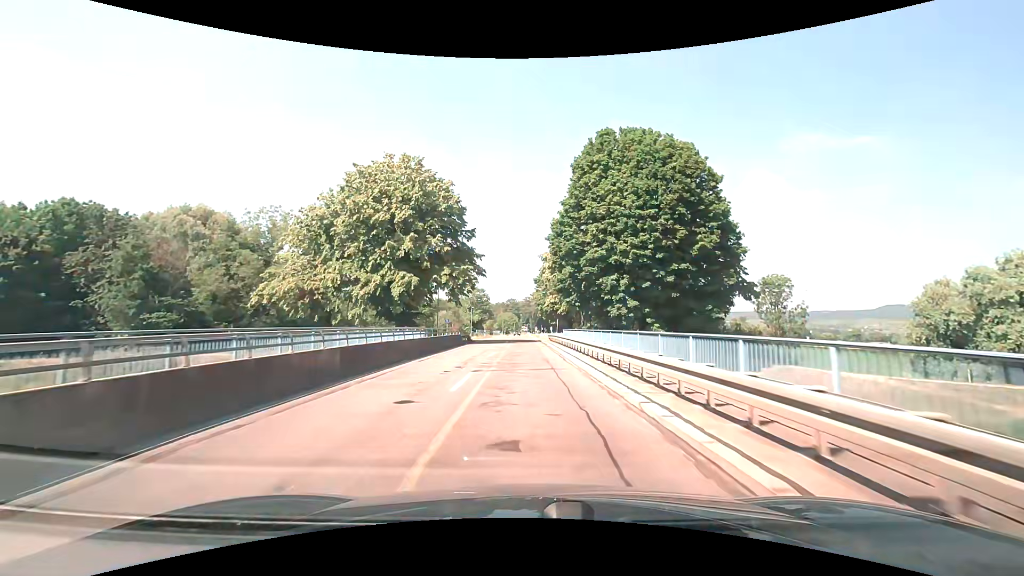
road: secondary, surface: asphalt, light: Day
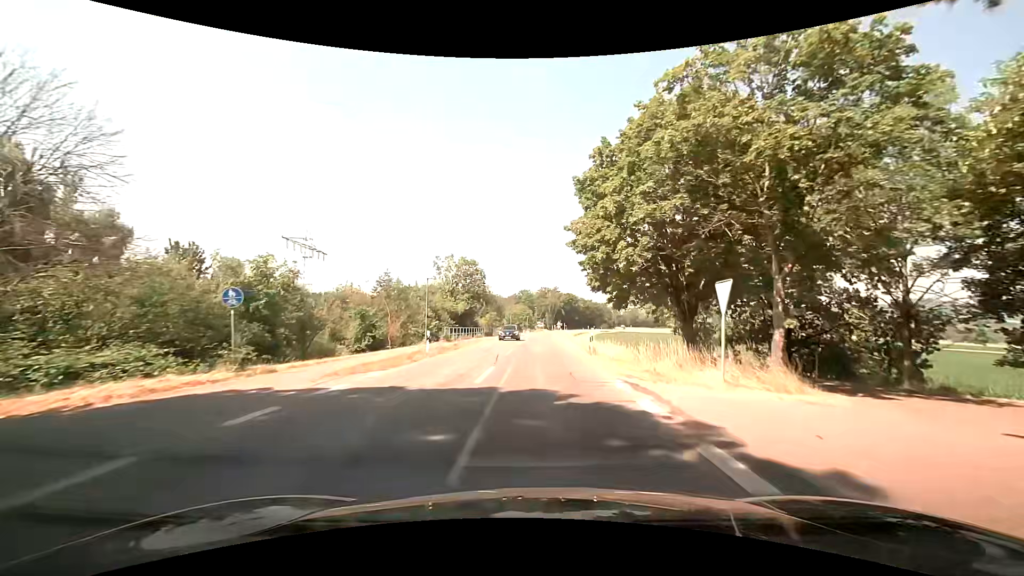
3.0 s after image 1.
(-0.7, +47.4) m; -1°
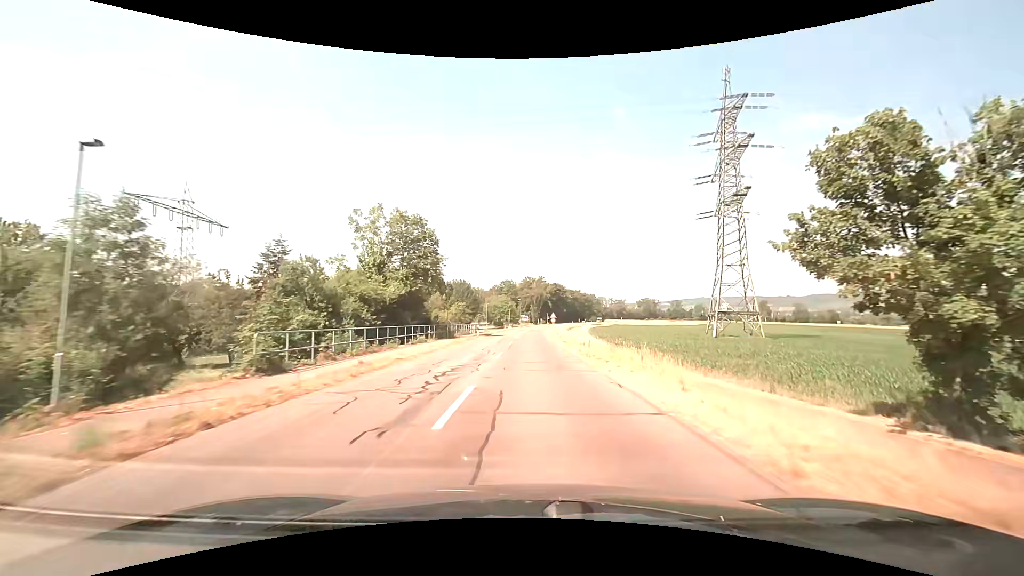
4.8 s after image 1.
(0.0, +29.0) m; +2°
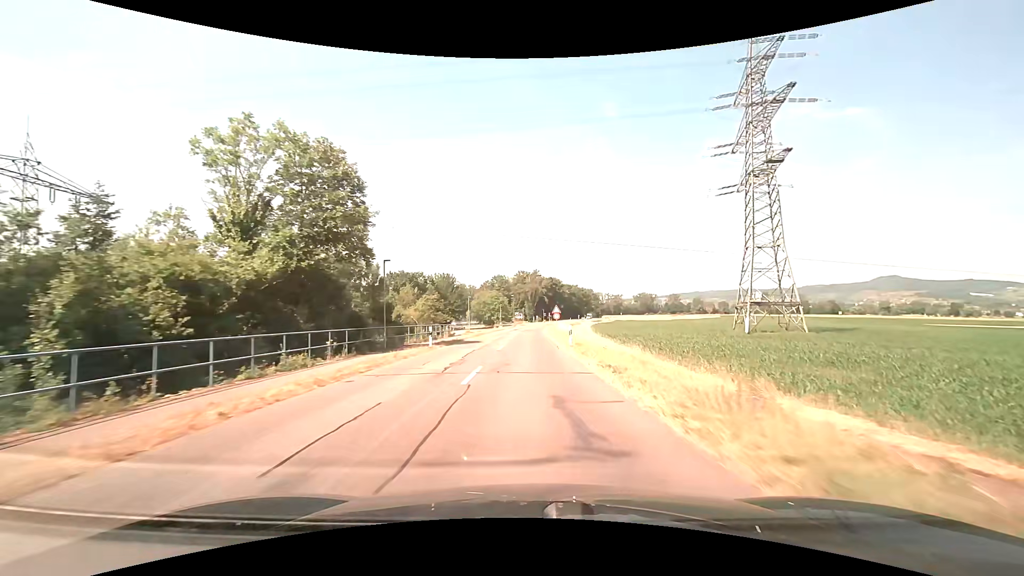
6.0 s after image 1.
(-0.1, +19.7) m; 0°
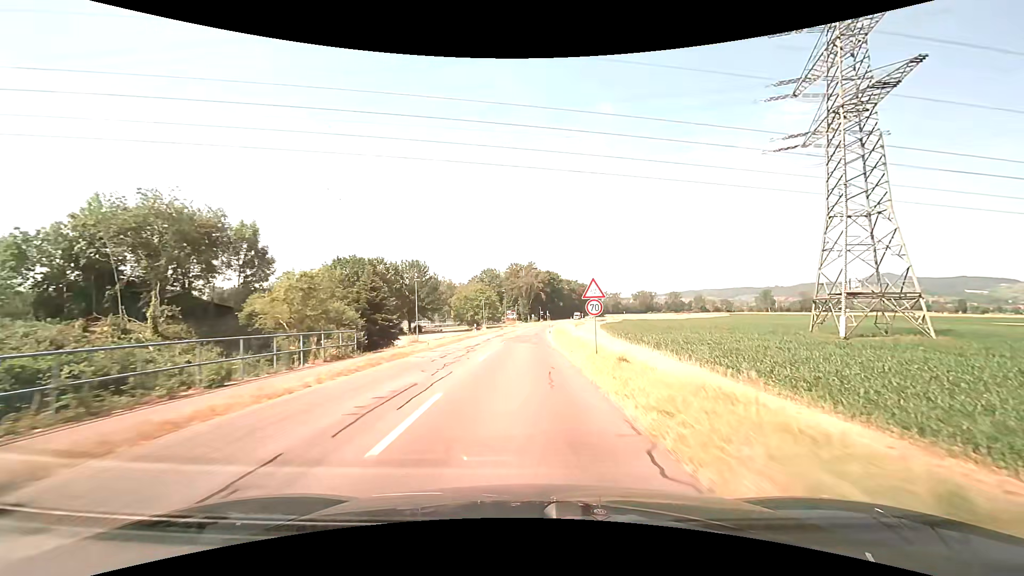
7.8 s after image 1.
(+0.2, +30.1) m; +1°
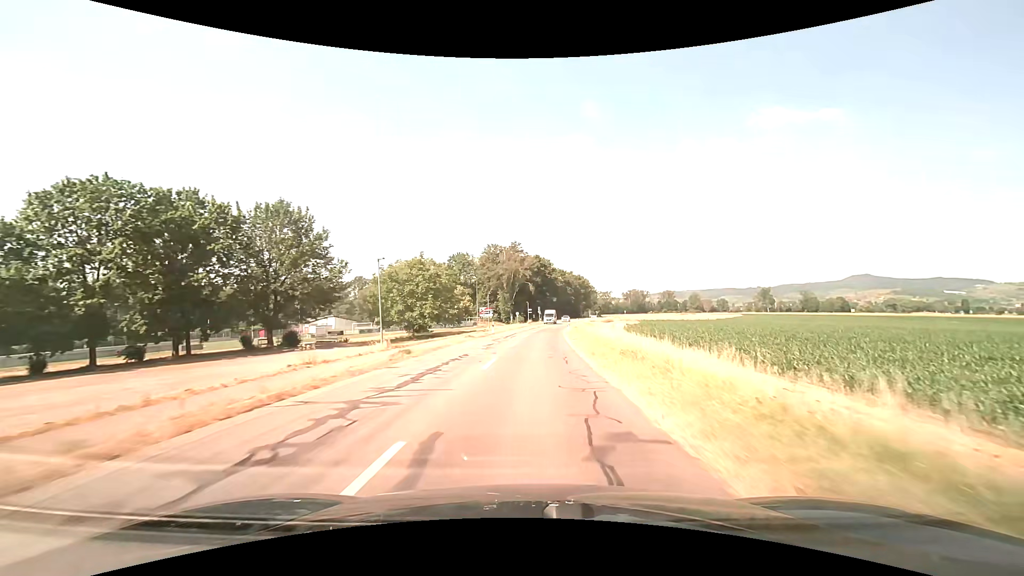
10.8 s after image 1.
(+0.1, +51.4) m; +2°
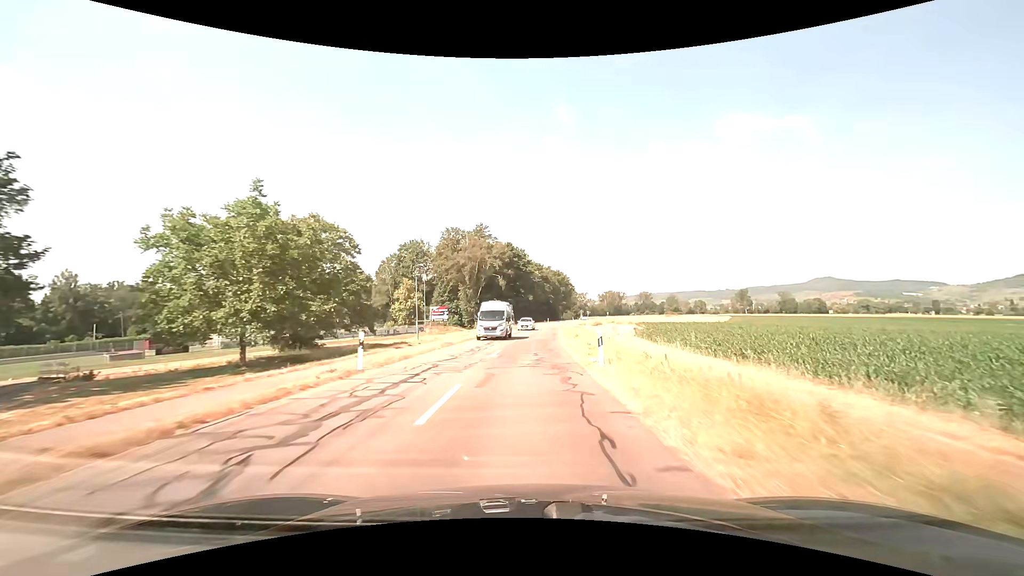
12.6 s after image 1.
(+0.7, +30.9) m; +3°
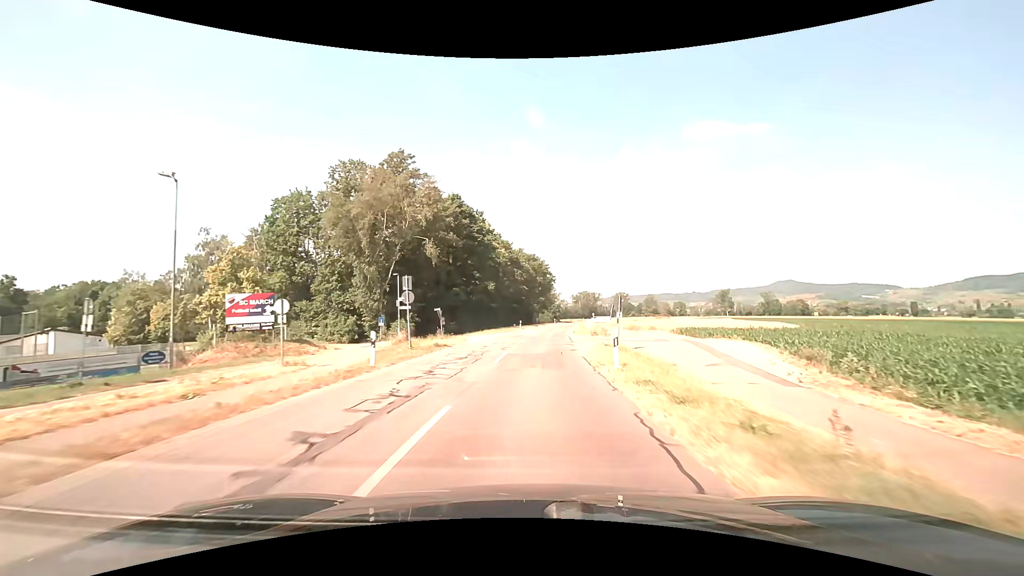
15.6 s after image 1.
(+1.6, +50.9) m; +3°
(0, +10) (0, +20) (+1, +30) (+2, +40) (+2, +50) (+3, +60) (+4, +70) (+6, +80) (+7, +90) (+9, +99) m
